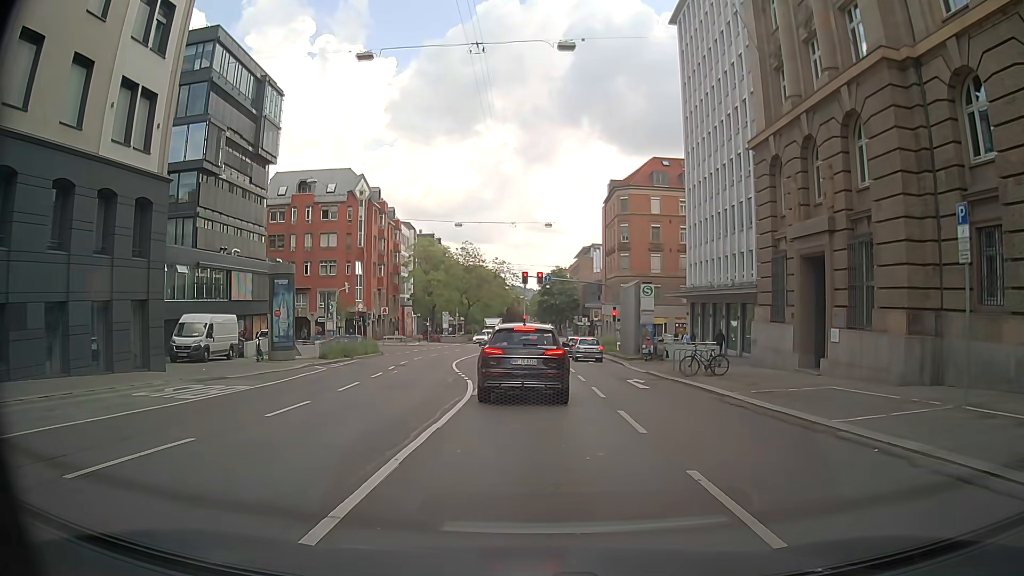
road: secondary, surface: asphalt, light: Day
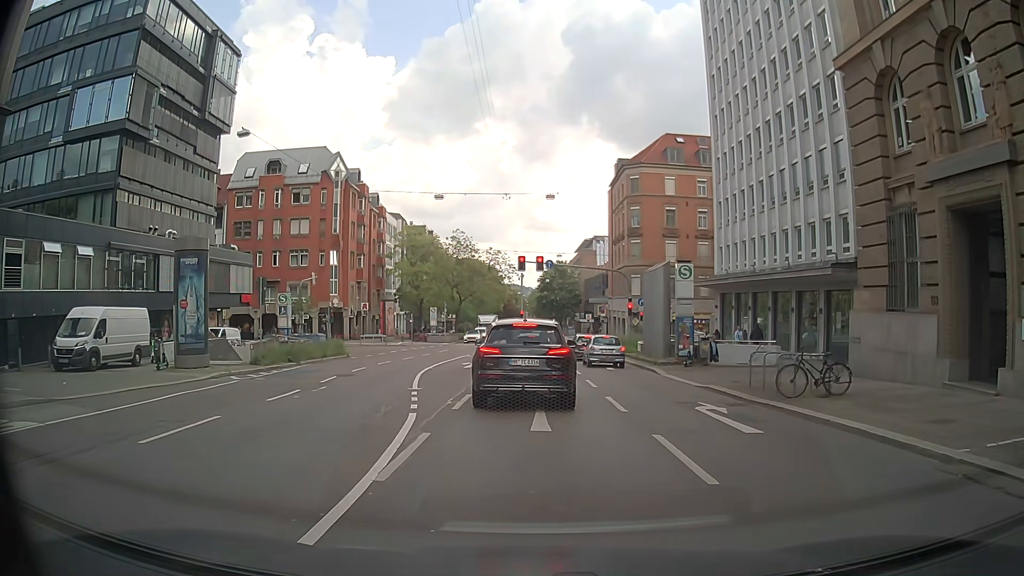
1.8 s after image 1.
(+0.1, +9.6) m; 0°
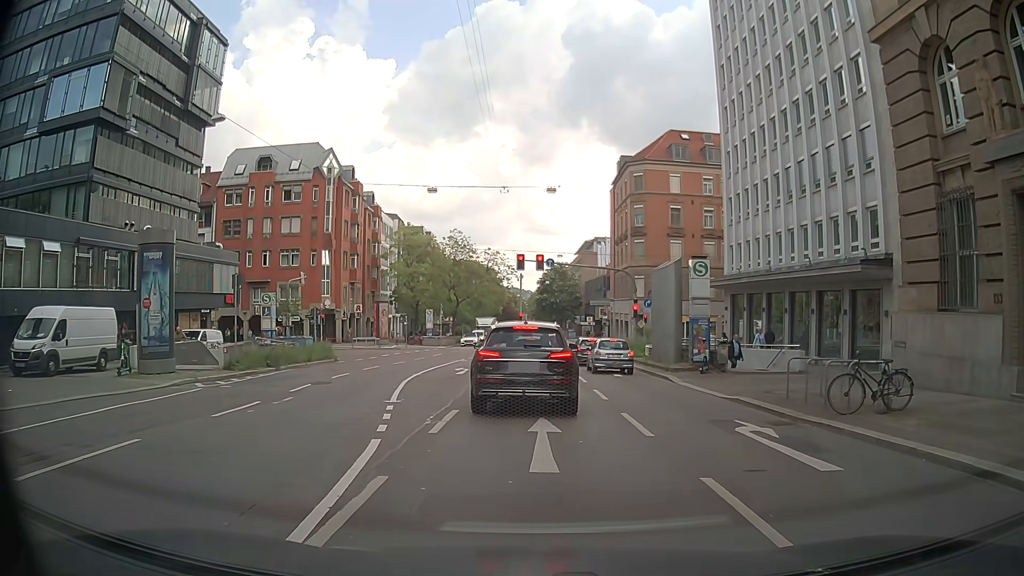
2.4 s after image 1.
(0.0, +2.6) m; -2°
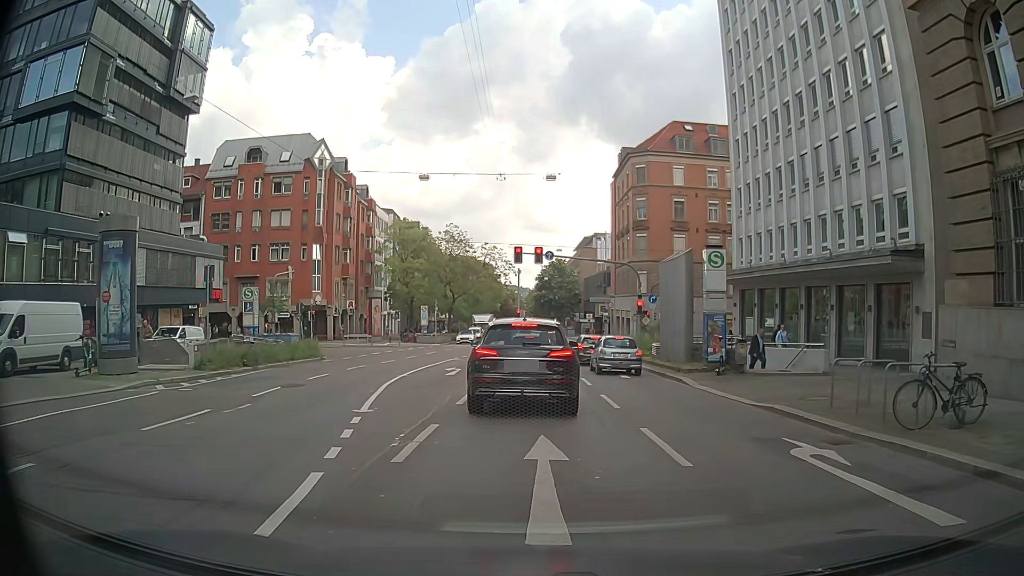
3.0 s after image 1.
(+0.1, +2.4) m; +1°
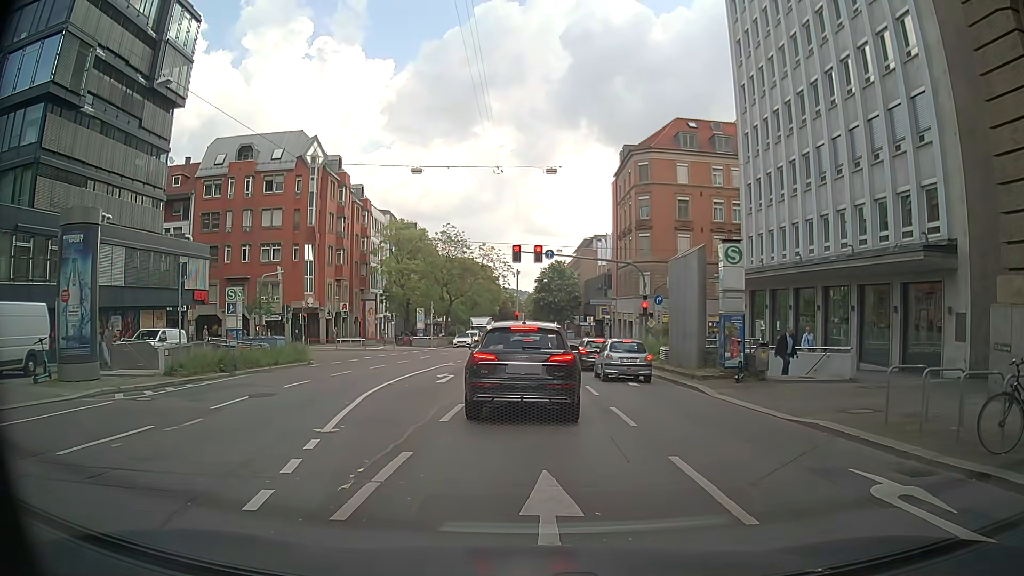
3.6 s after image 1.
(0.0, +2.1) m; -1°
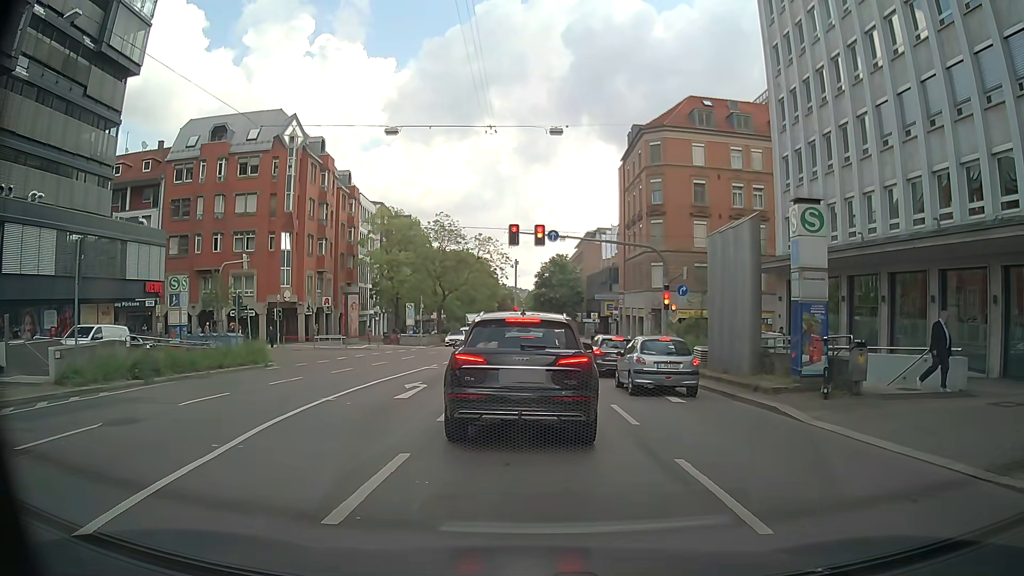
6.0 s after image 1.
(+0.2, +6.0) m; +1°
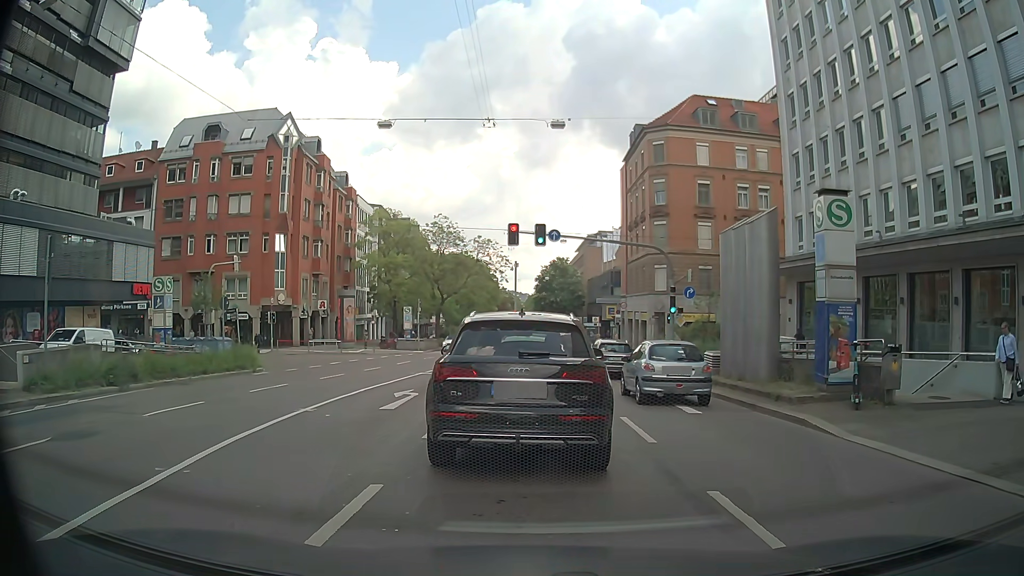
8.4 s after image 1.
(0.0, +1.4) m; 0°
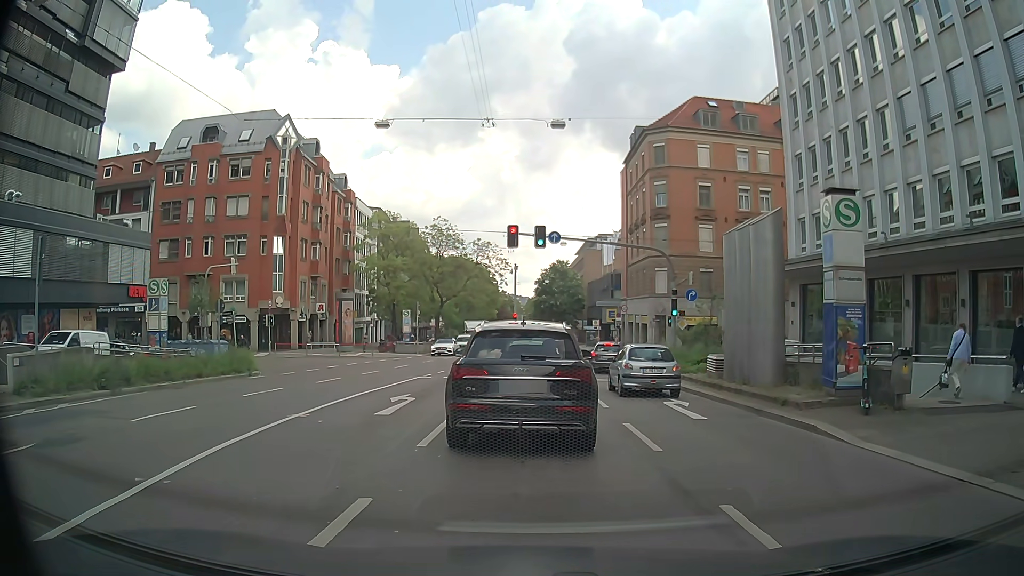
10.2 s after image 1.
(0.0, +0.5) m; 0°
(0, +10) (0, +20) (0, +30) (+1, +40) (+1, +50) (+2, +60) (+2, +70) (+1, +80) (+1, +90) (+1, +100) m
